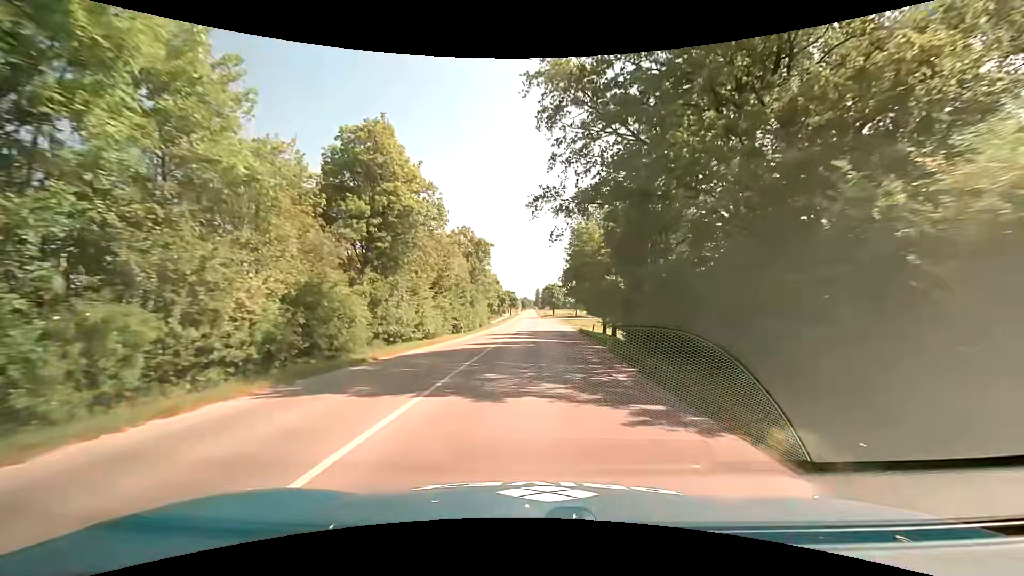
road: tertiary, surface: asphalt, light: Day
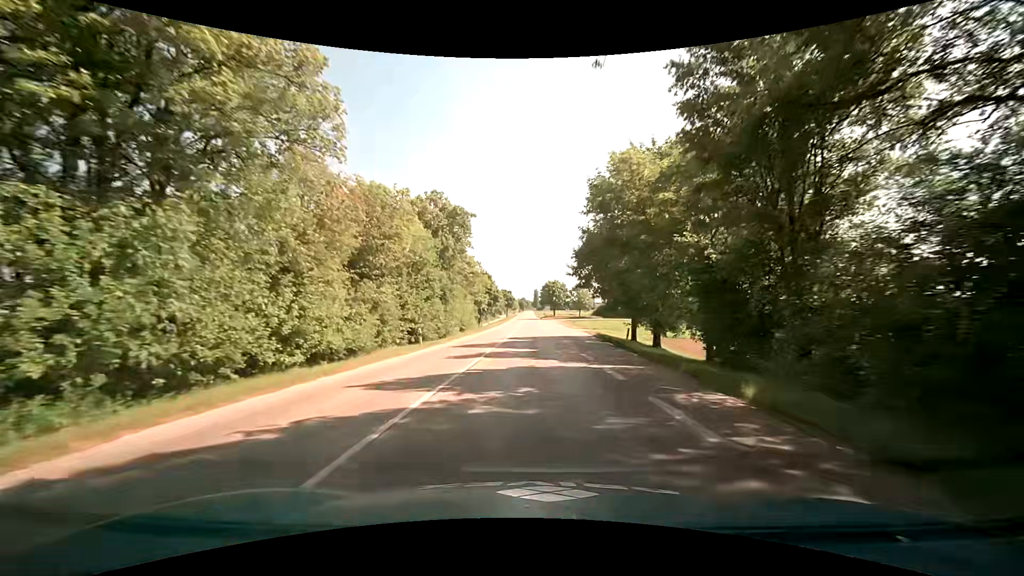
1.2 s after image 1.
(0.0, +16.6) m; 0°
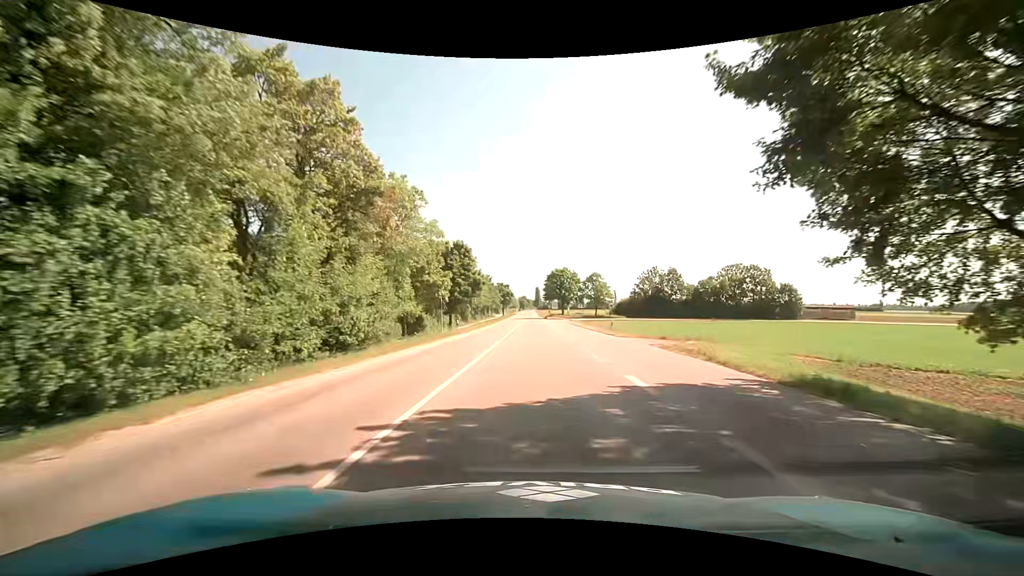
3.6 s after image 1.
(+0.4, +32.7) m; +1°
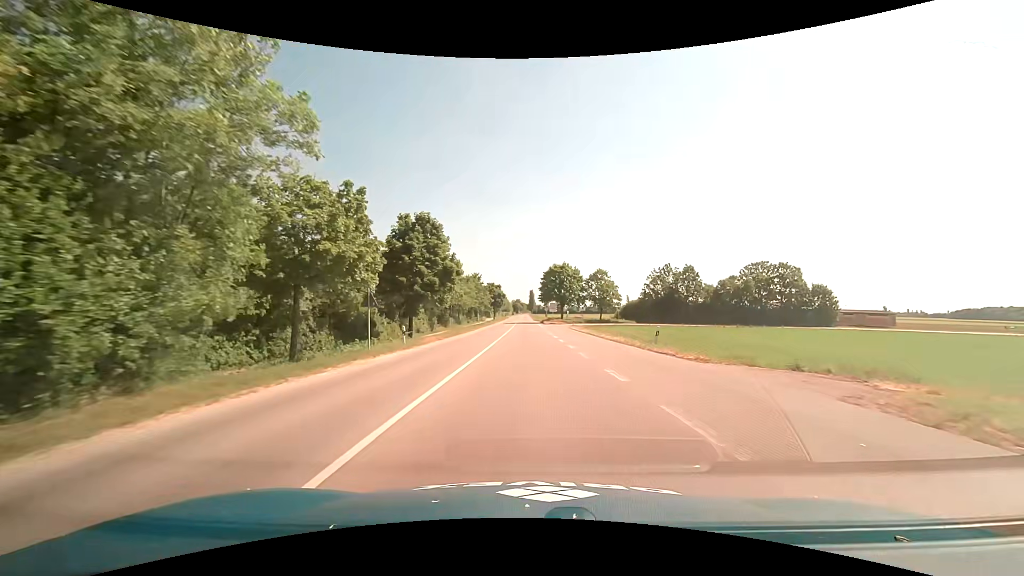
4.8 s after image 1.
(+0.1, +16.0) m; +1°
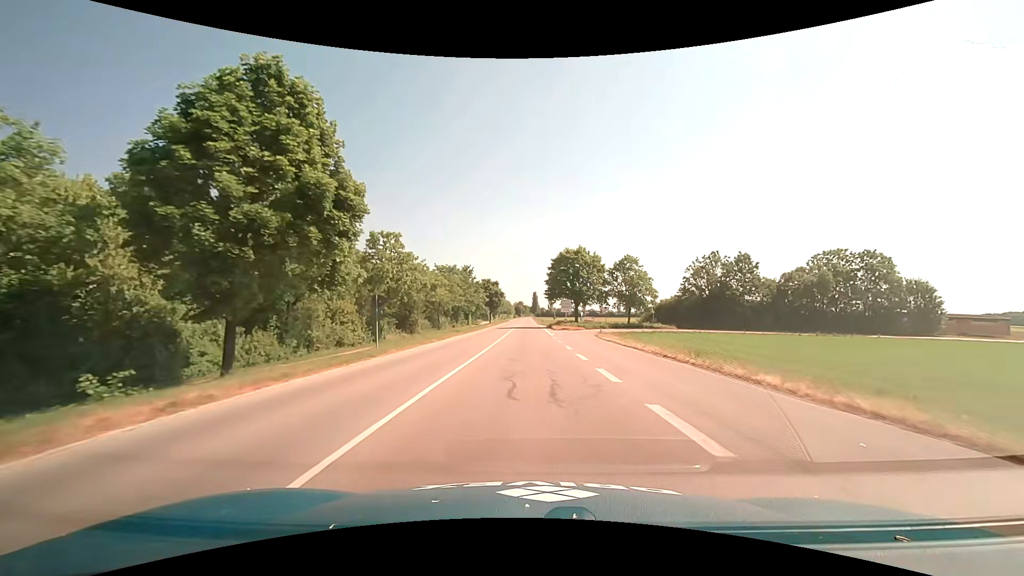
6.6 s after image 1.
(-0.3, +23.9) m; -1°
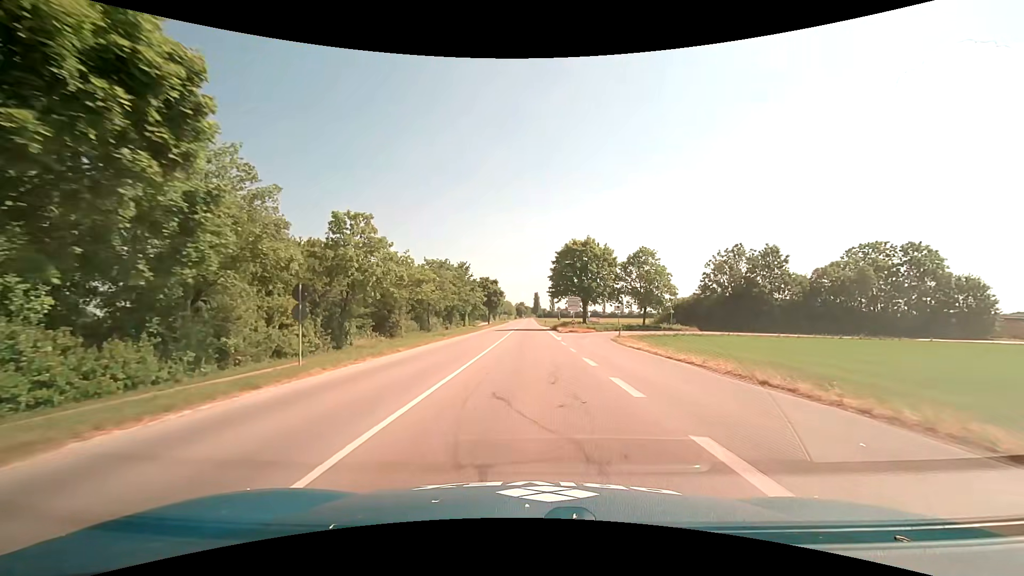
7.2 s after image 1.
(0.0, +8.2) m; 0°
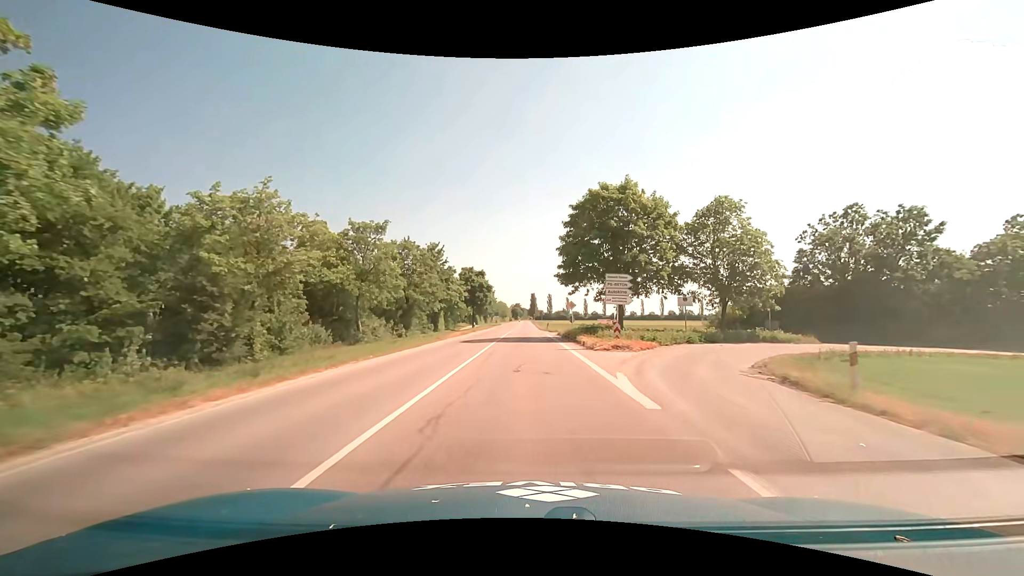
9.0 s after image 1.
(+0.1, +25.4) m; +1°
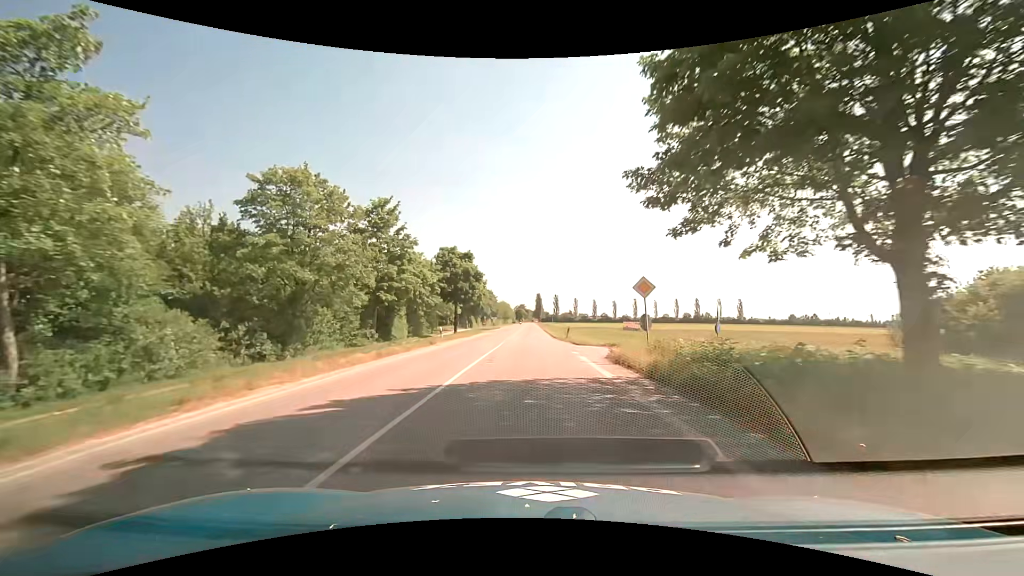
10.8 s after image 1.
(-0.2, +26.5) m; -1°
(0, +10) (0, +20) (0, +30) (0, +40) (0, +50) (0, +60) (0, +70) (0, +80) (+1, +90) (+1, +100) m
